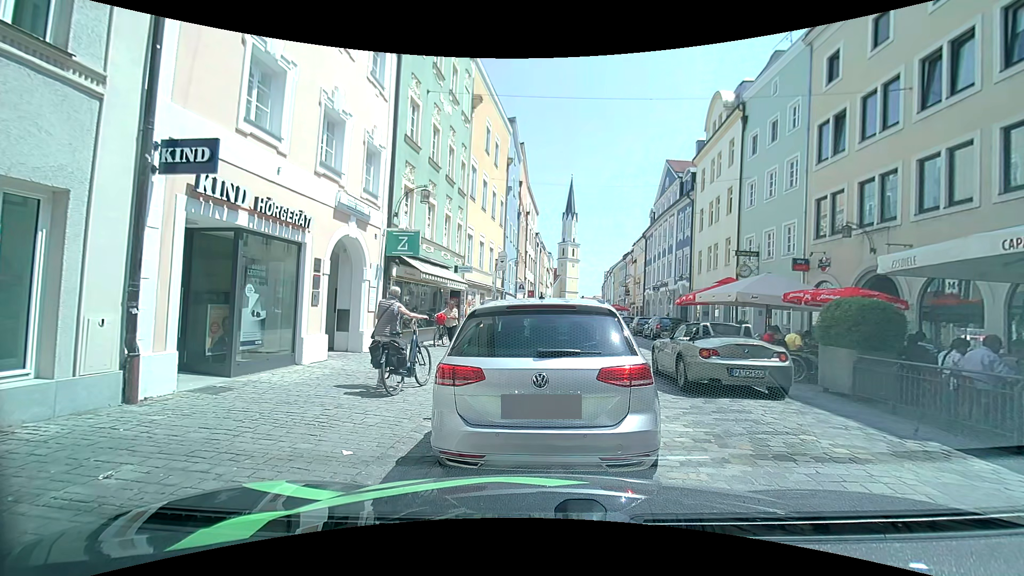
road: residential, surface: sett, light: Day
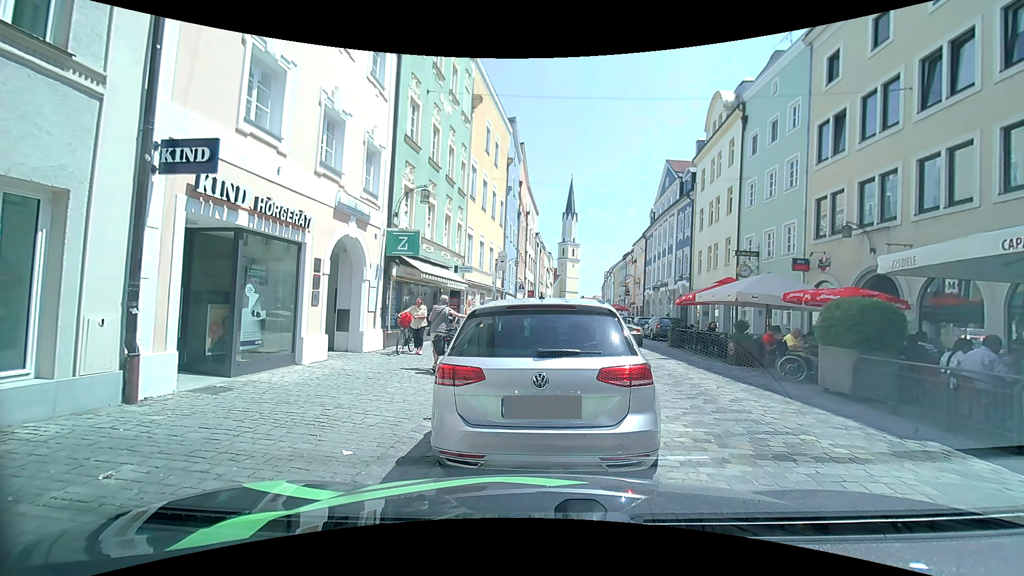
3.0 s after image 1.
(0.0, 0.0) m; 0°
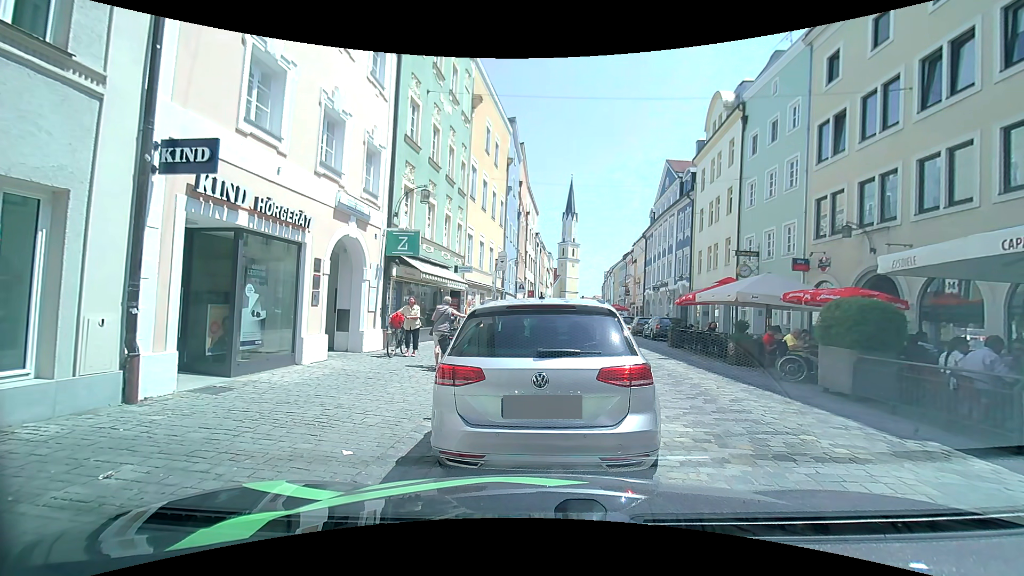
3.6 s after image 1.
(0.0, 0.0) m; 0°
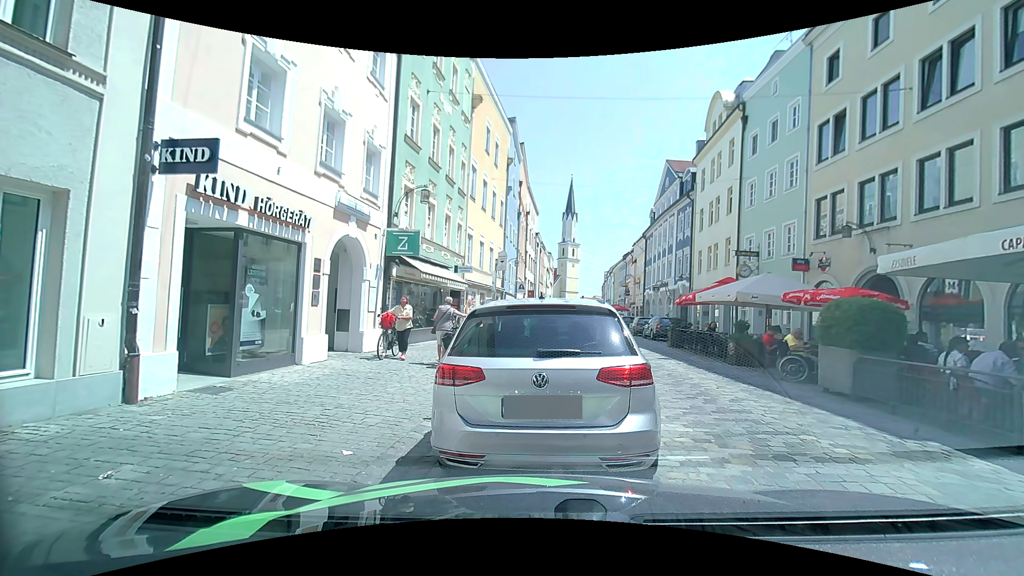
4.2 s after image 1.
(0.0, 0.0) m; 0°
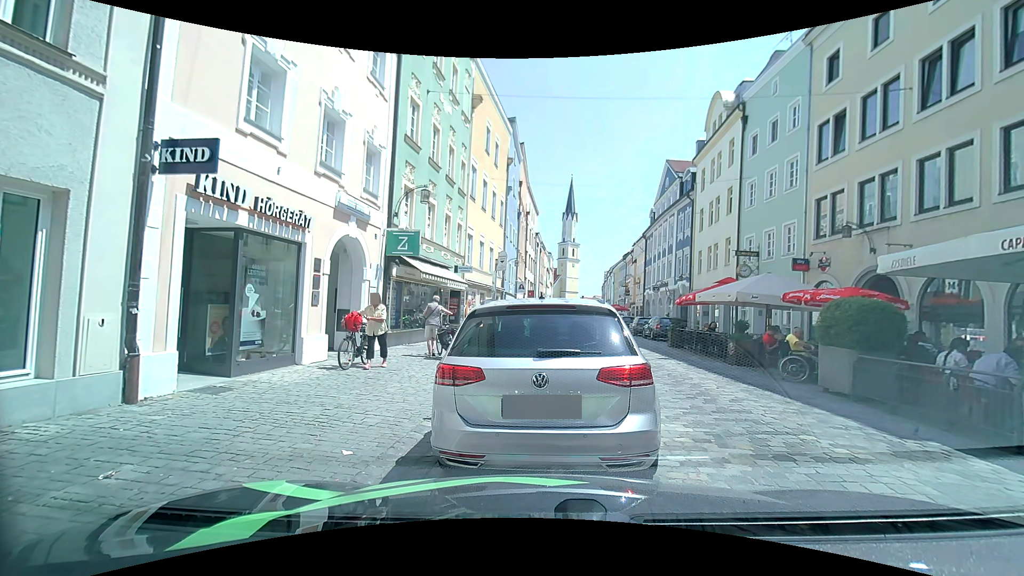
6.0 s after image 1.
(0.0, 0.0) m; 0°
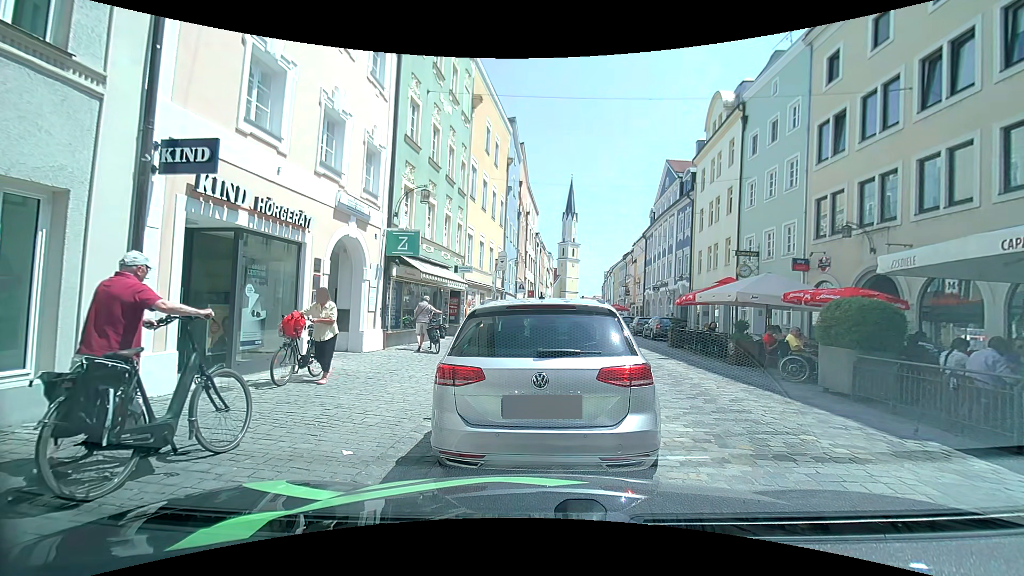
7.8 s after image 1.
(0.0, 0.0) m; 0°
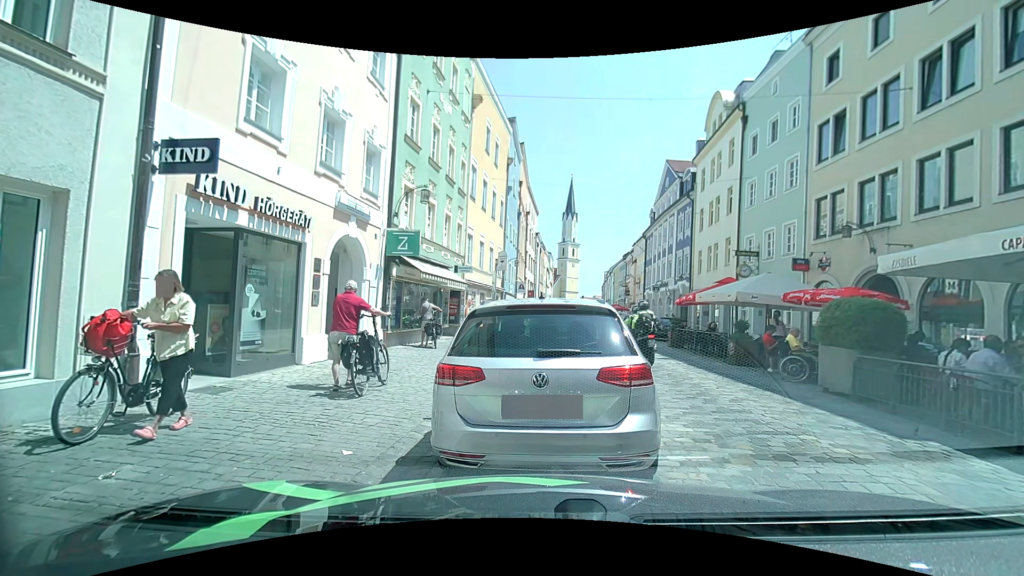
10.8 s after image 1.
(0.0, 0.0) m; 0°
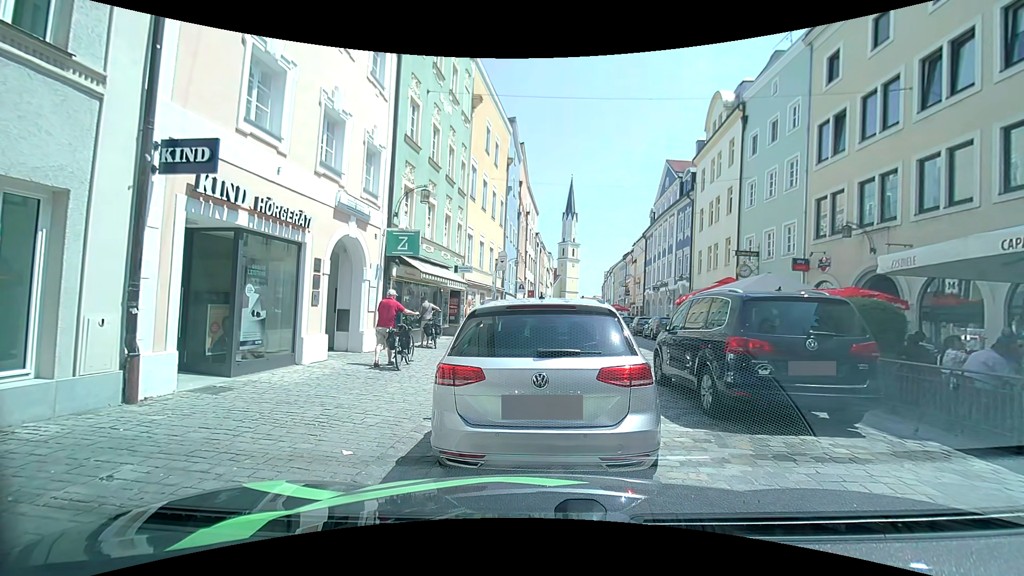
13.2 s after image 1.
(0.0, 0.0) m; 0°
